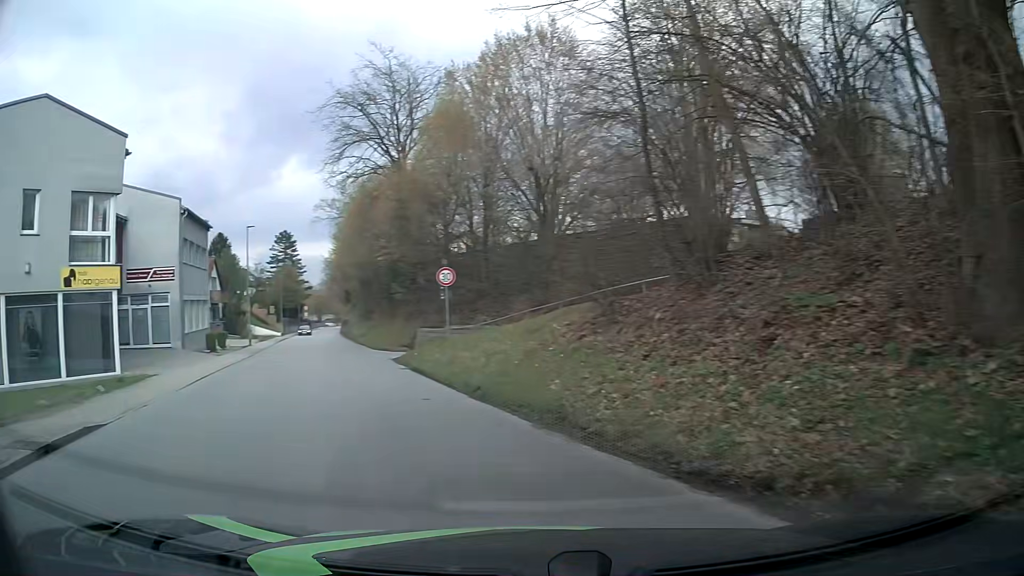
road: tertiary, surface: asphalt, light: Day
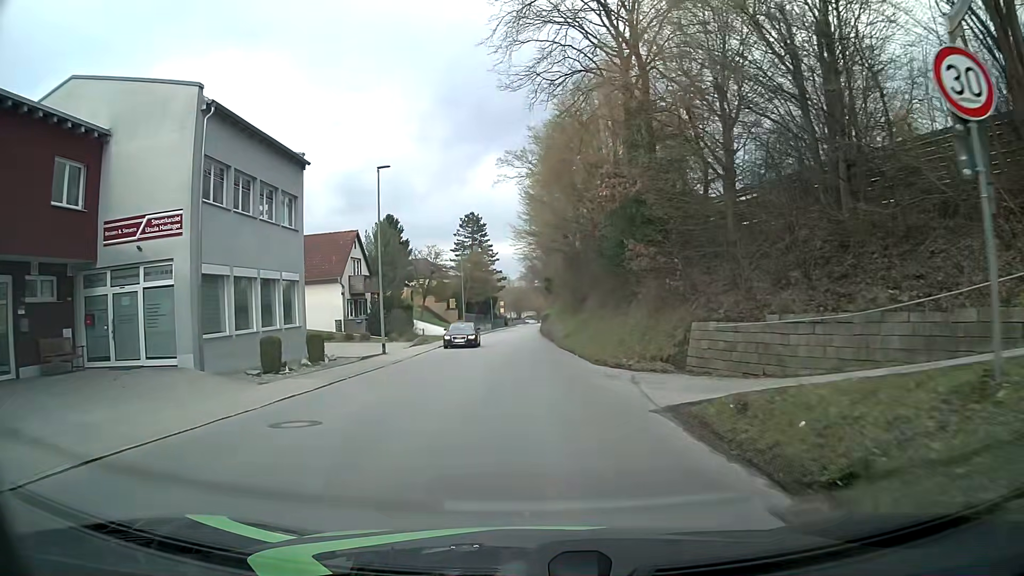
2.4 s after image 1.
(-4.8, +17.9) m; -19°
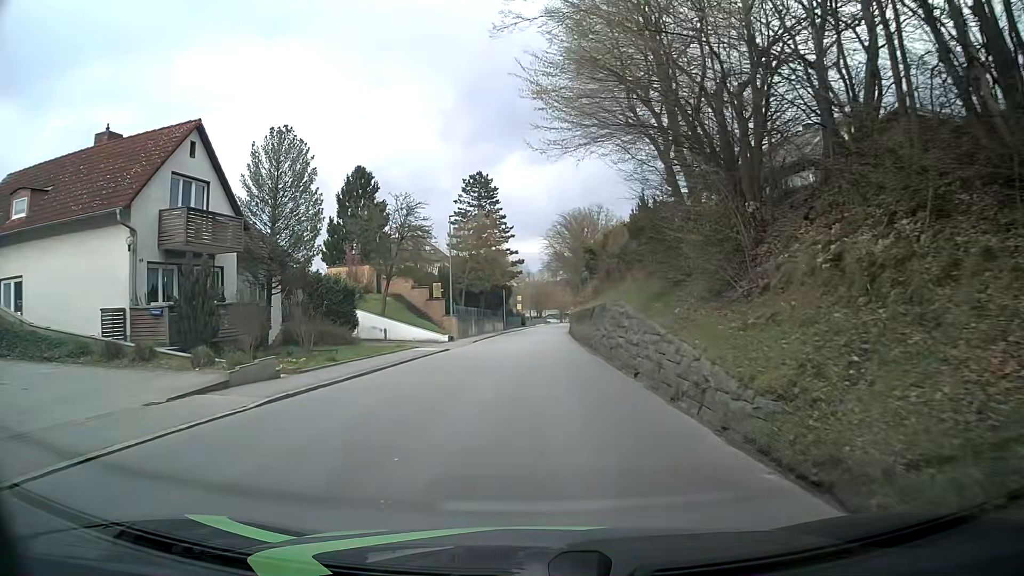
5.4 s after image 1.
(-0.9, +27.0) m; -2°
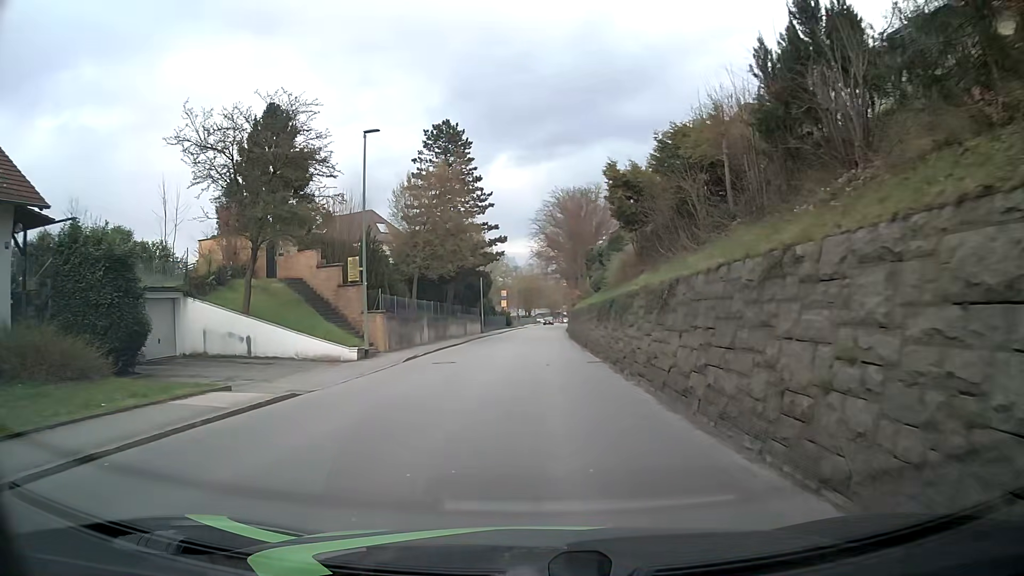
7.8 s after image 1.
(-0.1, +20.2) m; -1°
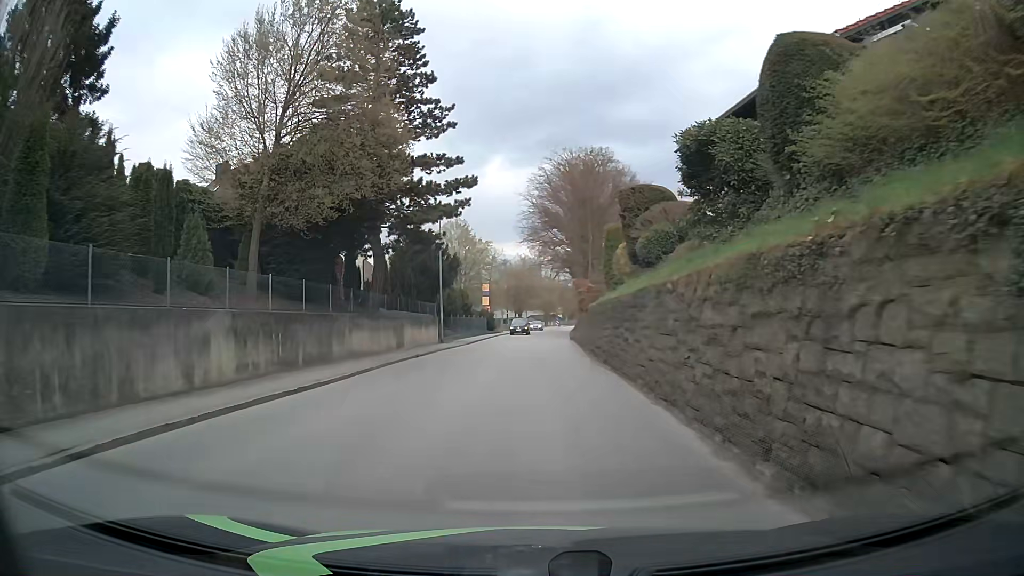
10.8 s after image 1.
(+0.8, +23.7) m; +3°
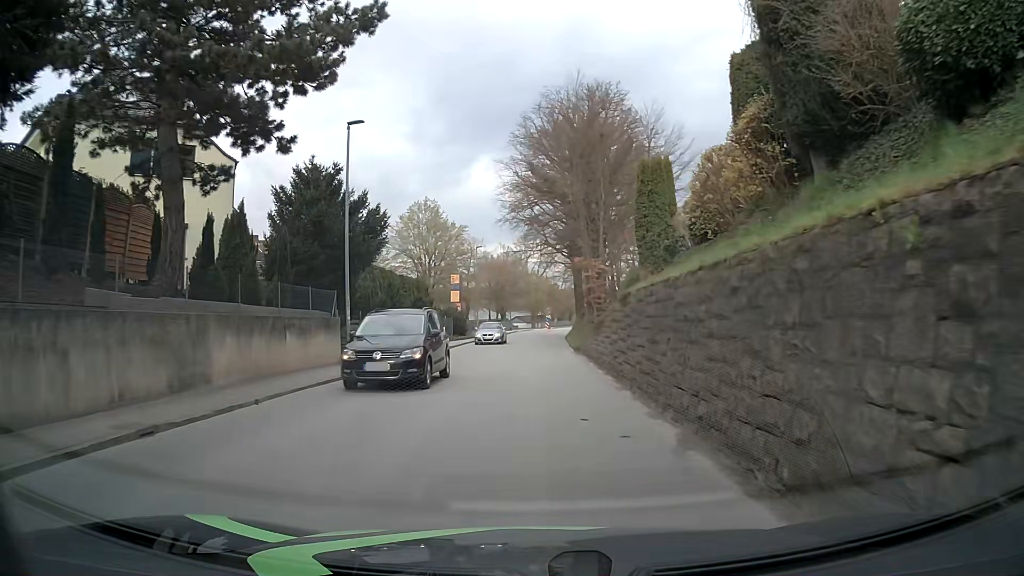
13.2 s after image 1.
(0.0, +18.3) m; +1°
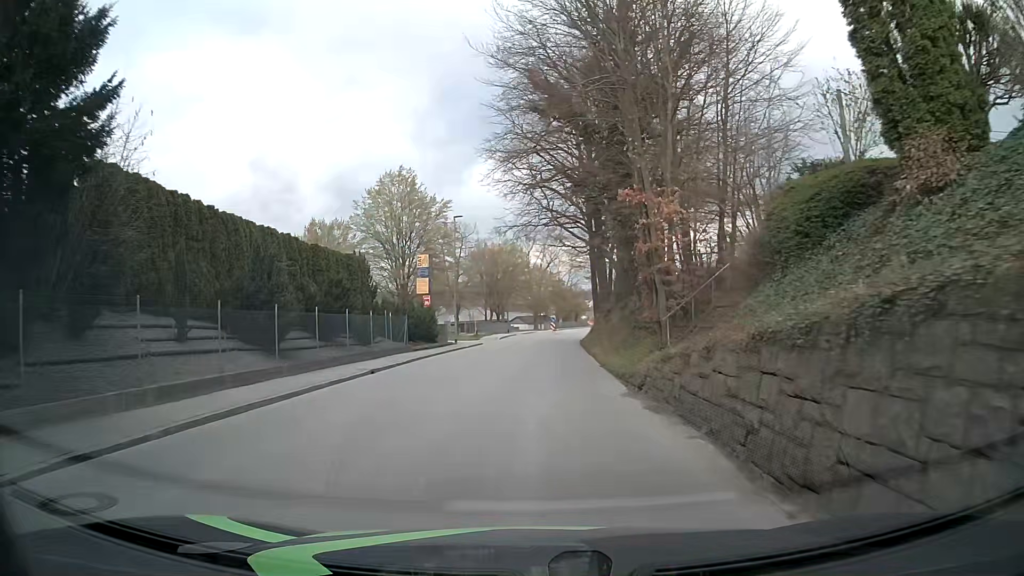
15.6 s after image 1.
(0.0, +18.1) m; -1°
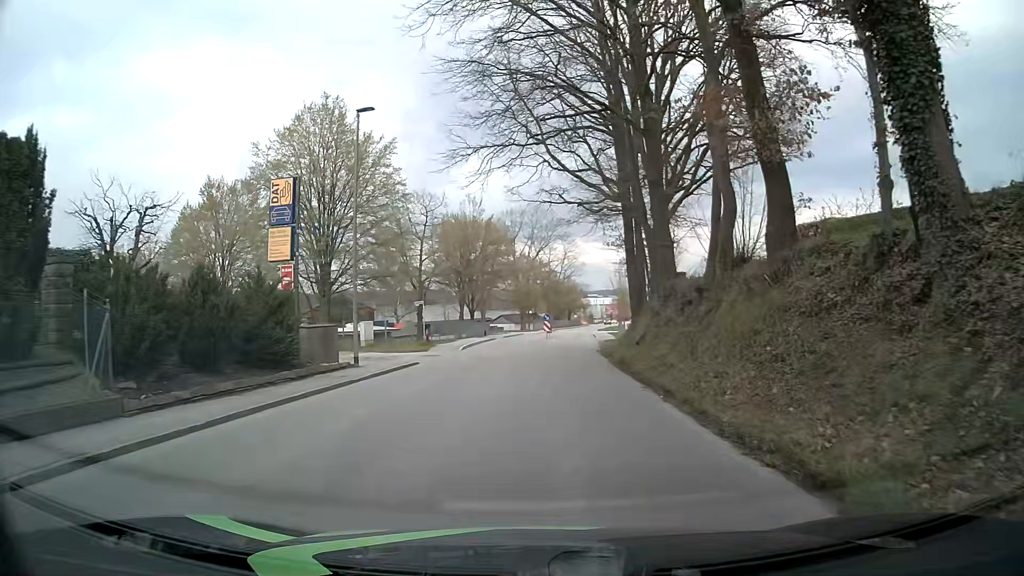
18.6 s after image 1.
(+0.1, +22.5) m; +2°
(0, +10) (0, +20) (0, +30) (+1, +40) (+2, +50) (+3, +60) (+3, +70) (+4, +80) (+5, +90) (+6, +100) m
